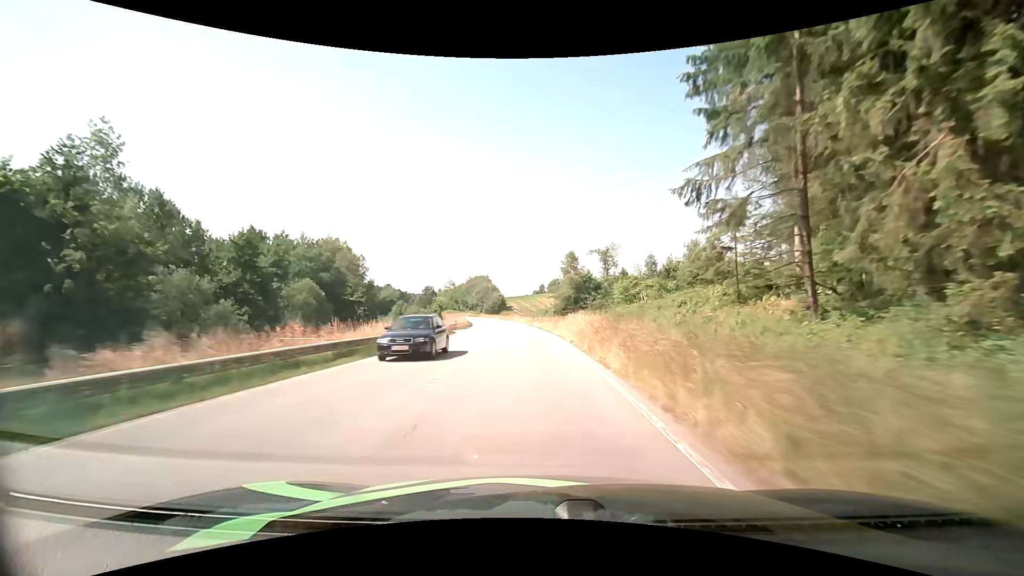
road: secondary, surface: asphalt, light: Day
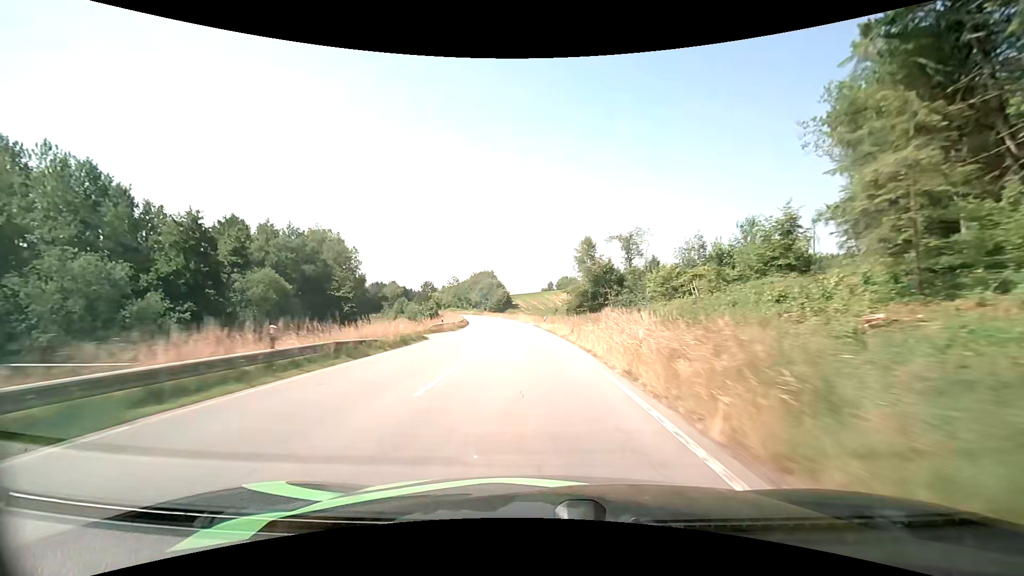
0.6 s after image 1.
(-0.1, +13.0) m; -1°
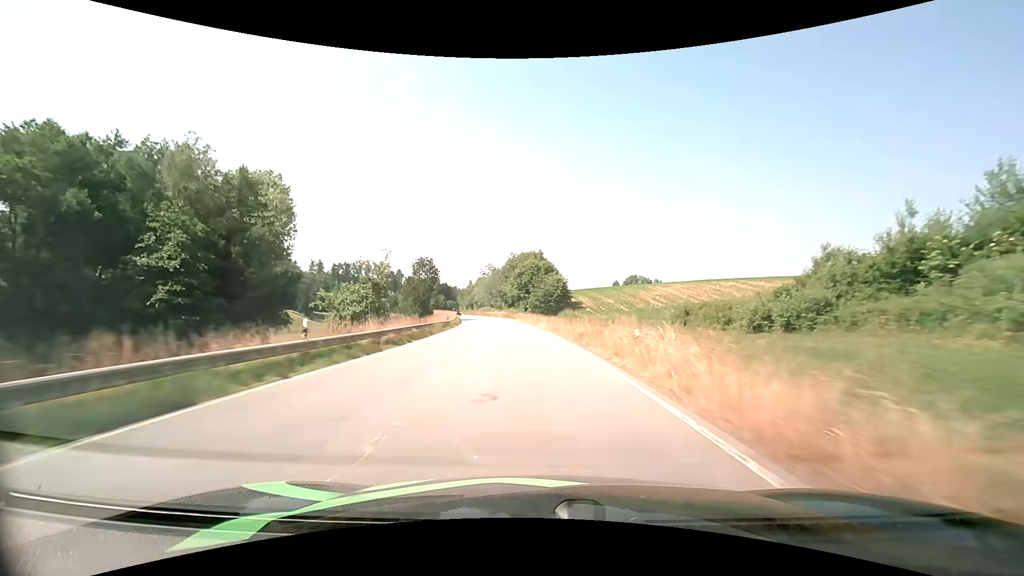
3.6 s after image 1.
(-3.7, +65.7) m; -6°
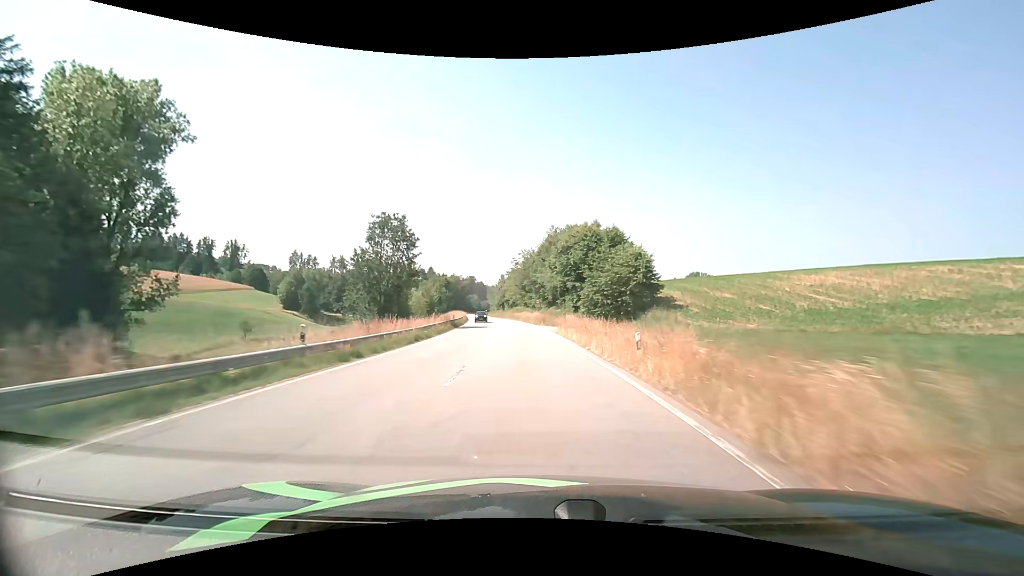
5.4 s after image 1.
(-1.6, +40.3) m; -5°
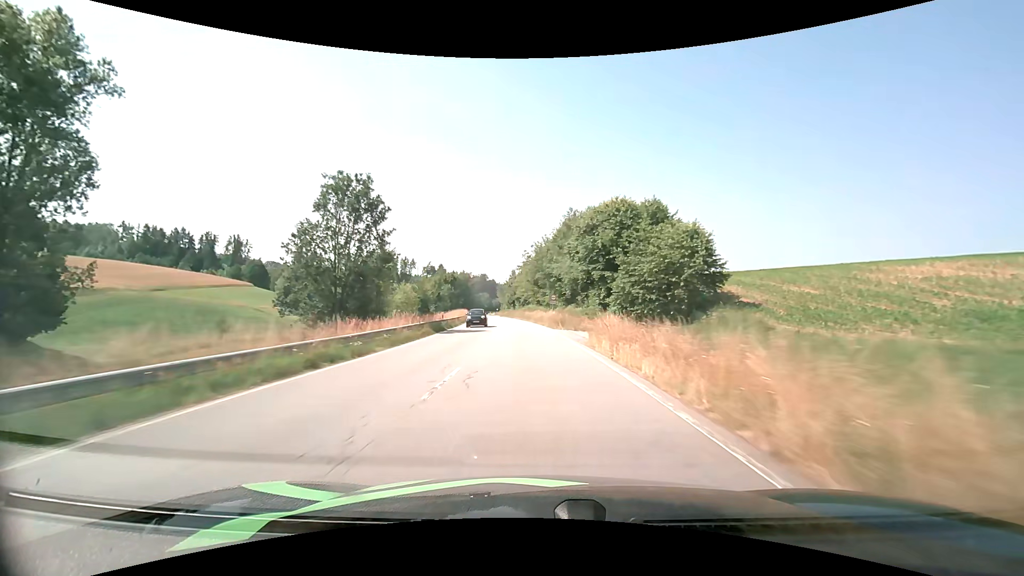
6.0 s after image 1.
(-0.2, +13.4) m; -1°
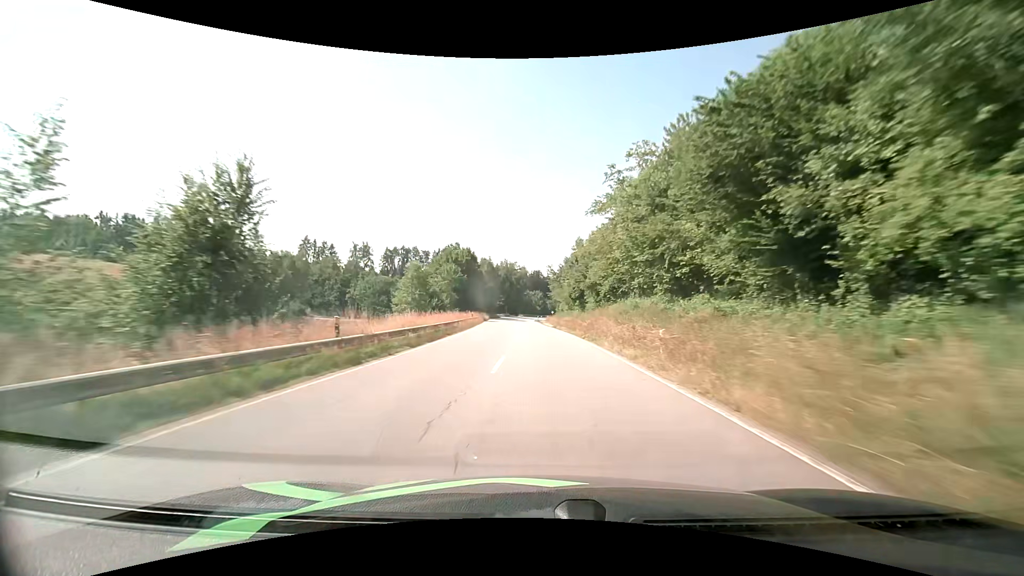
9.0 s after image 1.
(-4.5, +67.6) m; -7°
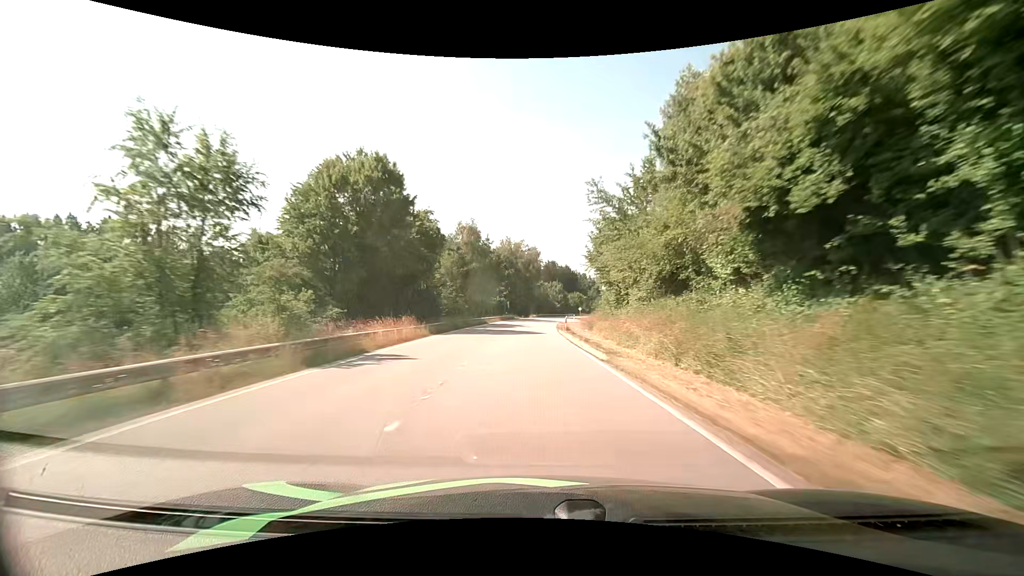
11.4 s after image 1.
(-1.0, +53.7) m; -2°
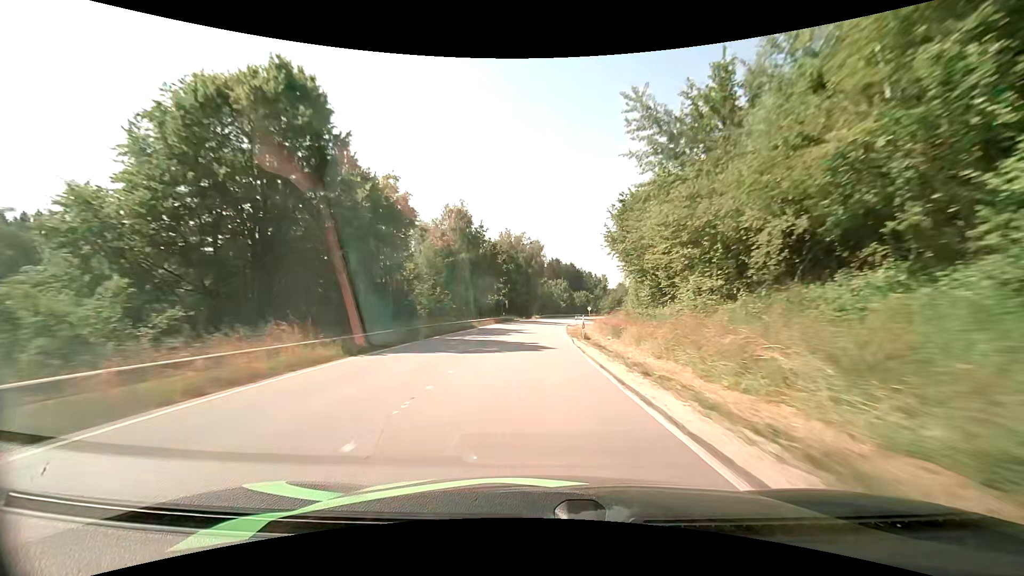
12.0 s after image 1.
(-0.1, +13.0) m; -1°
(0, +10) (0, +20) (0, +30) (0, +40) (+1, +50) (+2, +60) (+3, +70) (+4, +80) (+5, +90) (+7, +100) m
